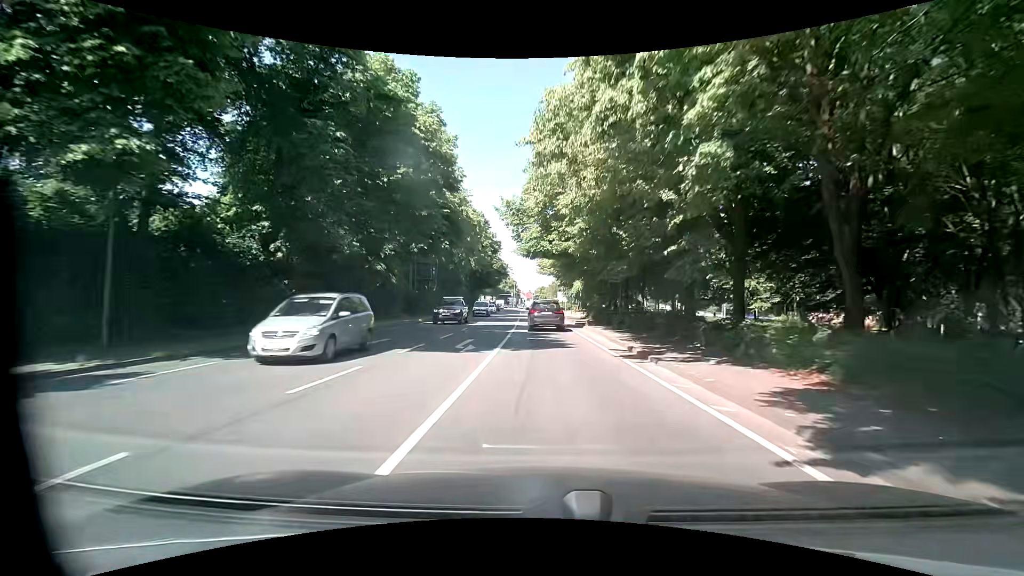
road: primary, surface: asphalt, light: Day
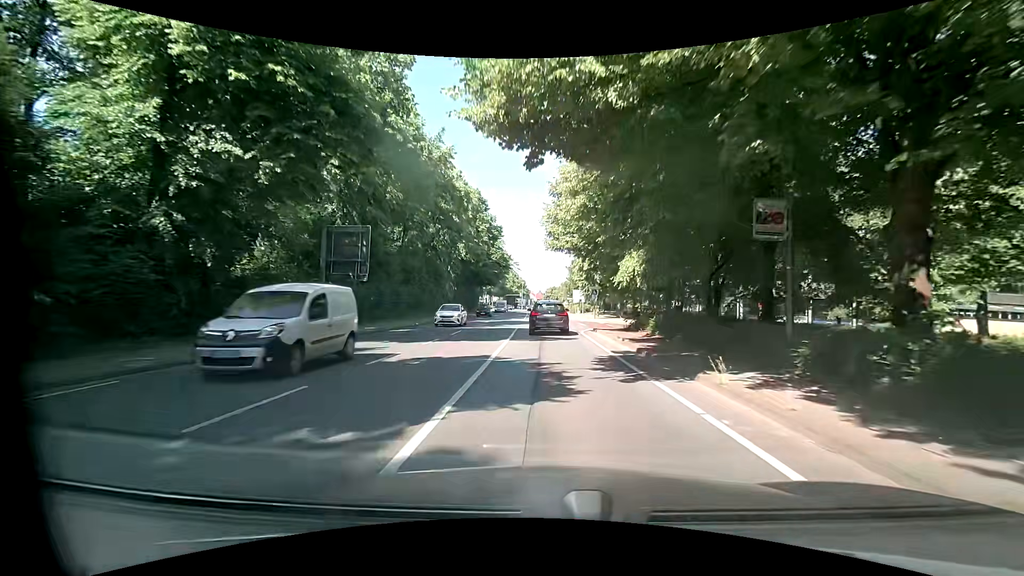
(-0.6, +20.3) m; -2°
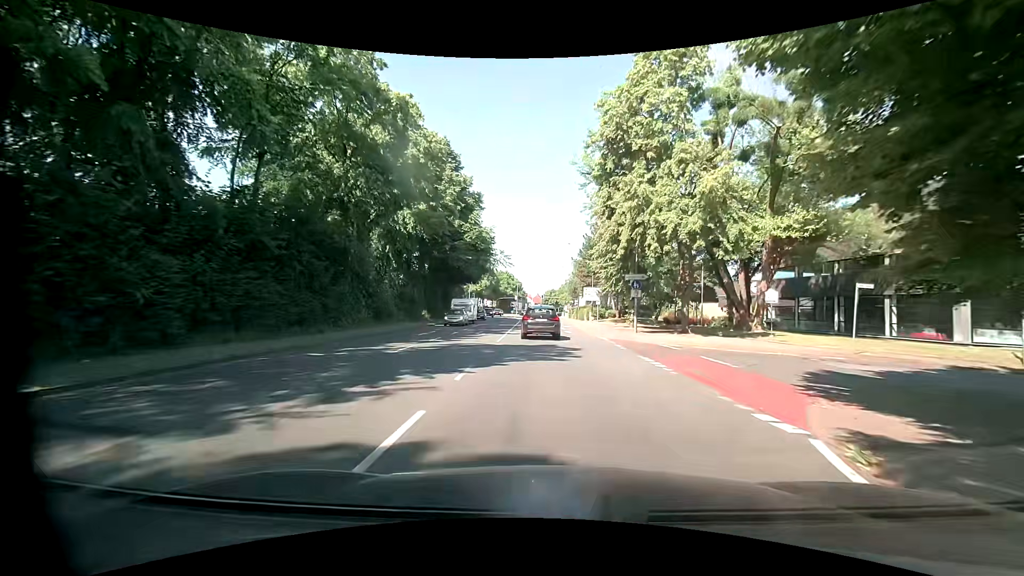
(-0.1, +25.4) m; -1°
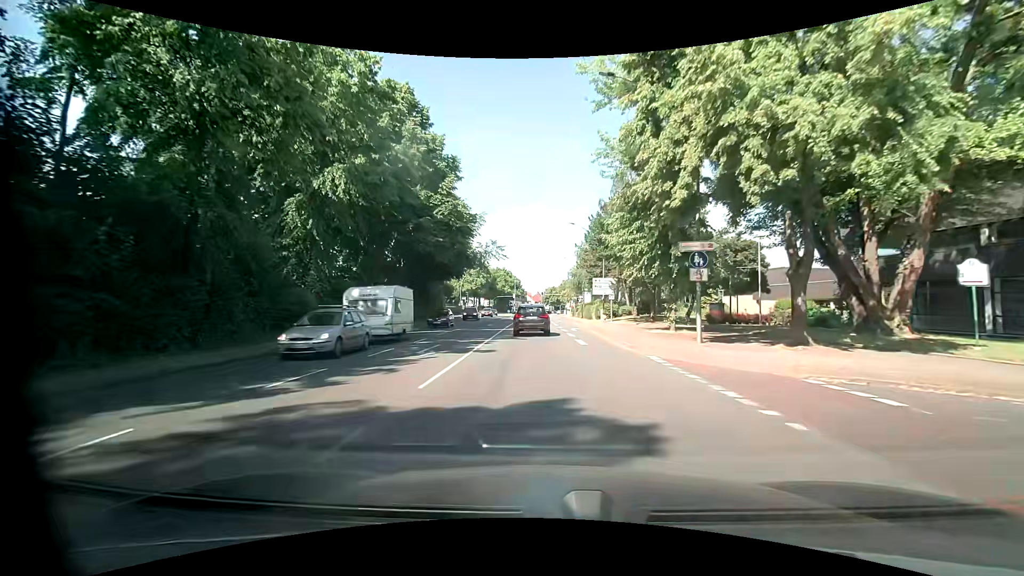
(+0.3, +12.9) m; +1°
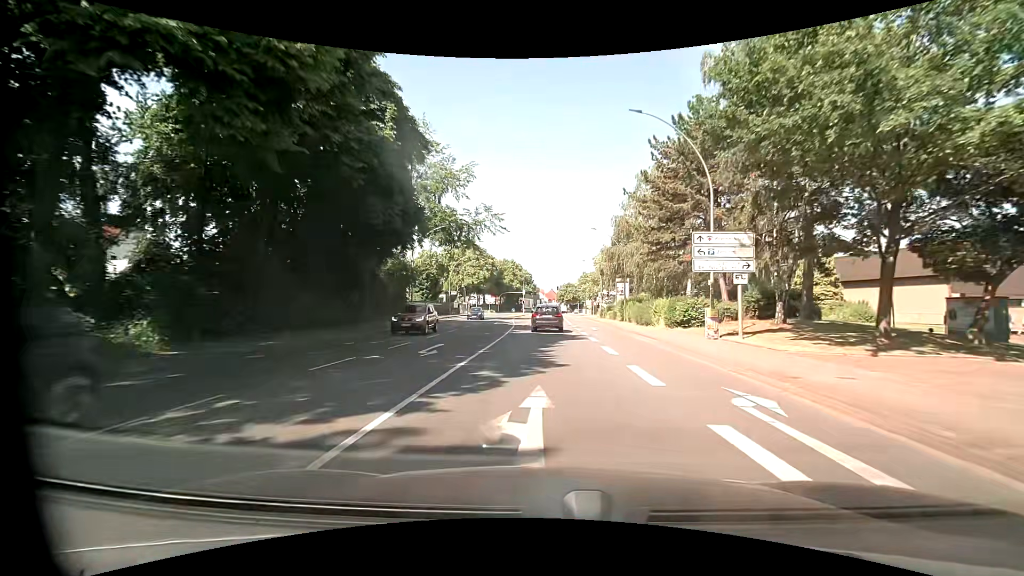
(-0.7, +28.2) m; -2°
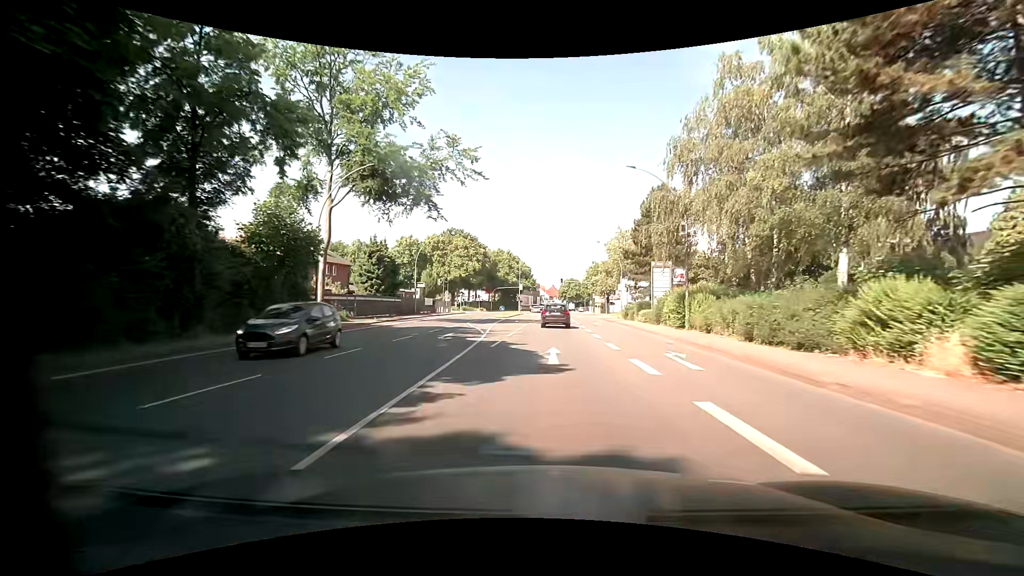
(0.0, +22.6) m; 0°
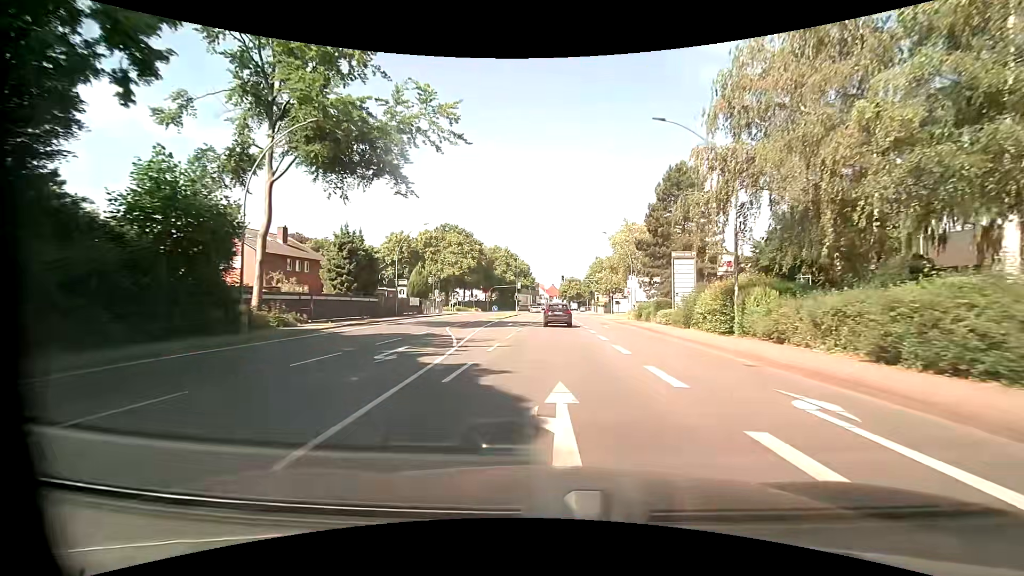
(0.0, +7.7) m; 0°
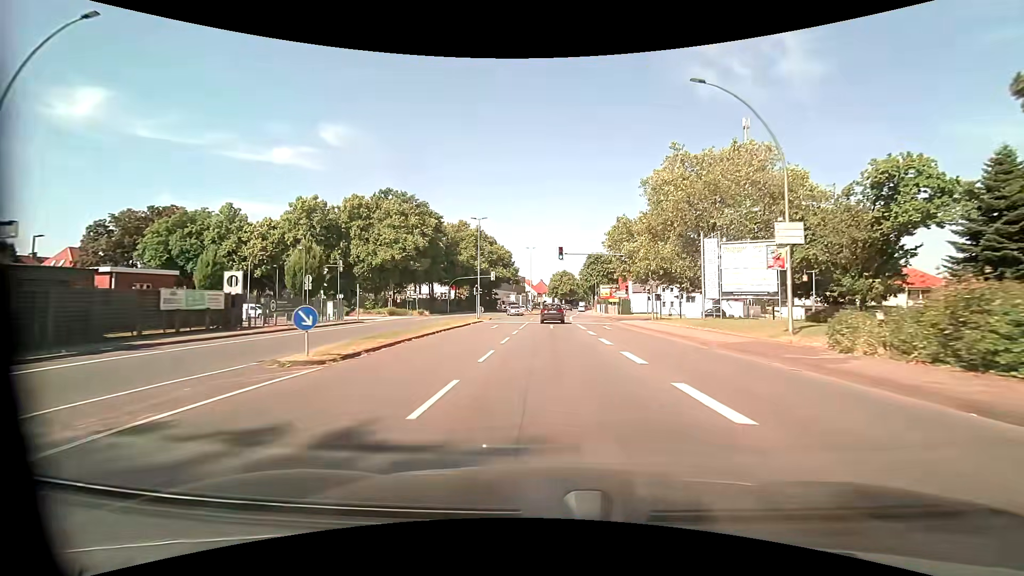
(+0.4, +38.9) m; +1°
(0, +10) (0, +20) (0, +30) (0, +40) (0, +50) (+1, +60) (+1, +70) (+2, +80) (+2, +90) (+3, +100) m
